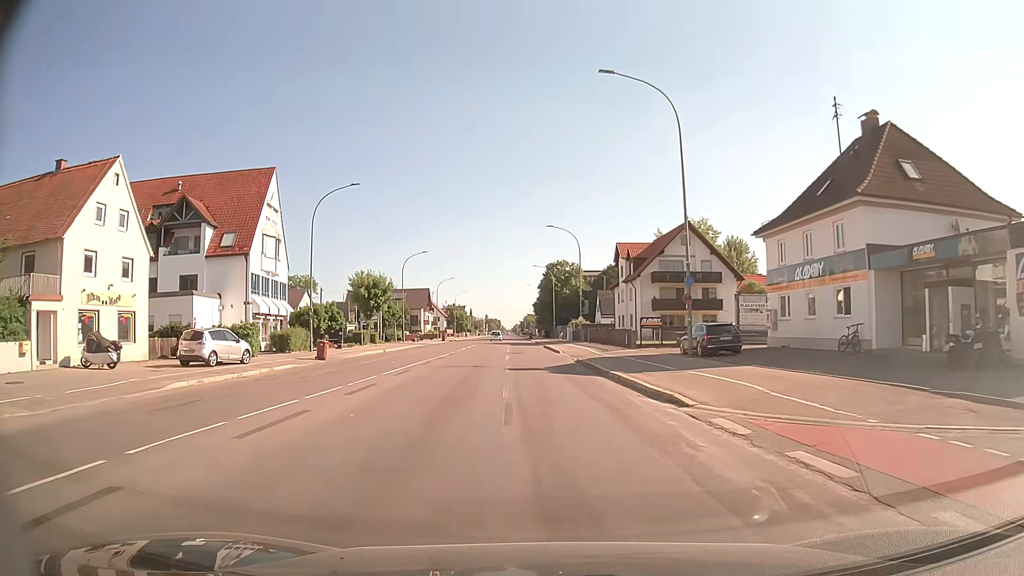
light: Day
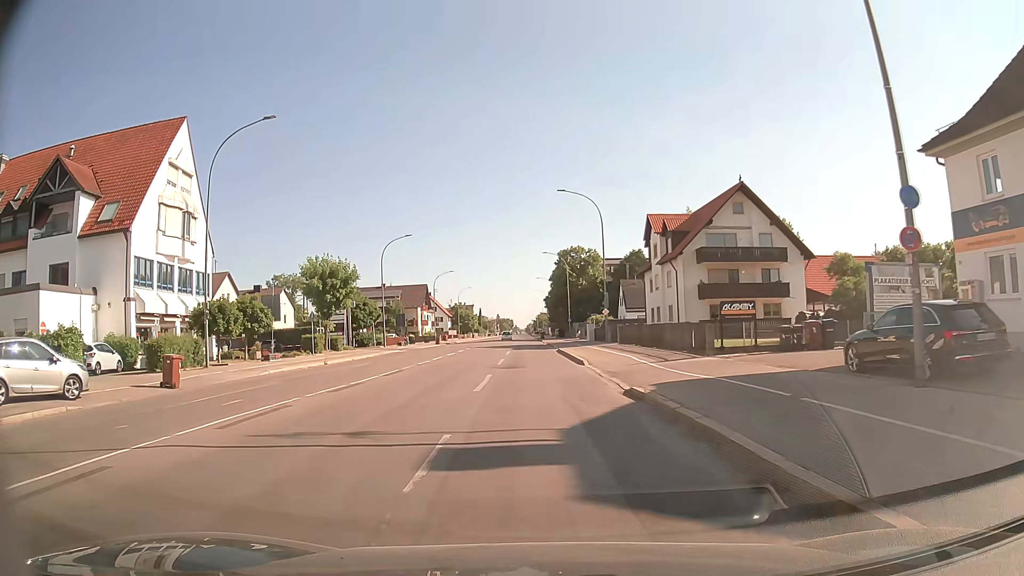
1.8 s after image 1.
(0.0, +17.0) m; -1°
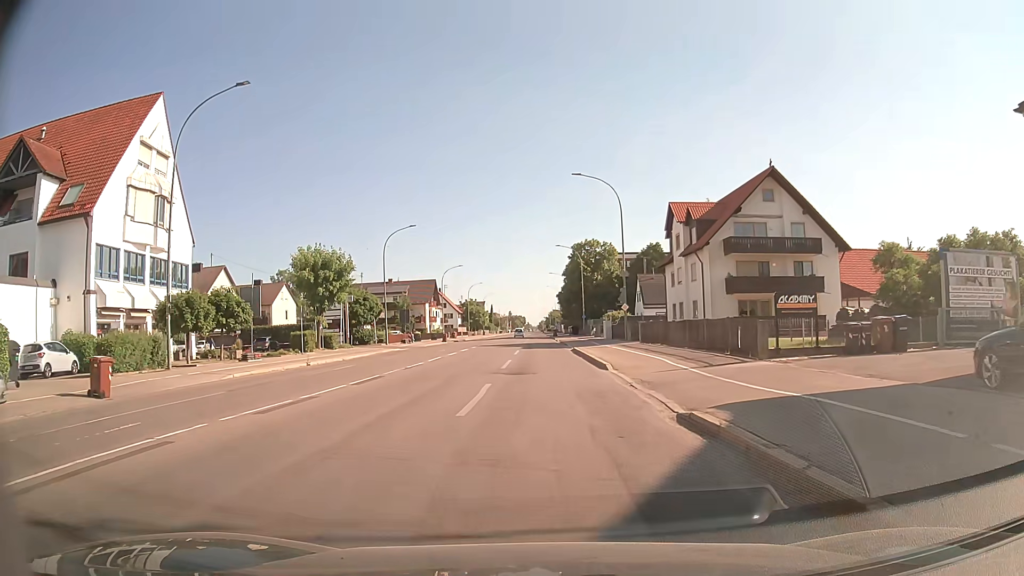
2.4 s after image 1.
(-0.1, +4.6) m; -1°
